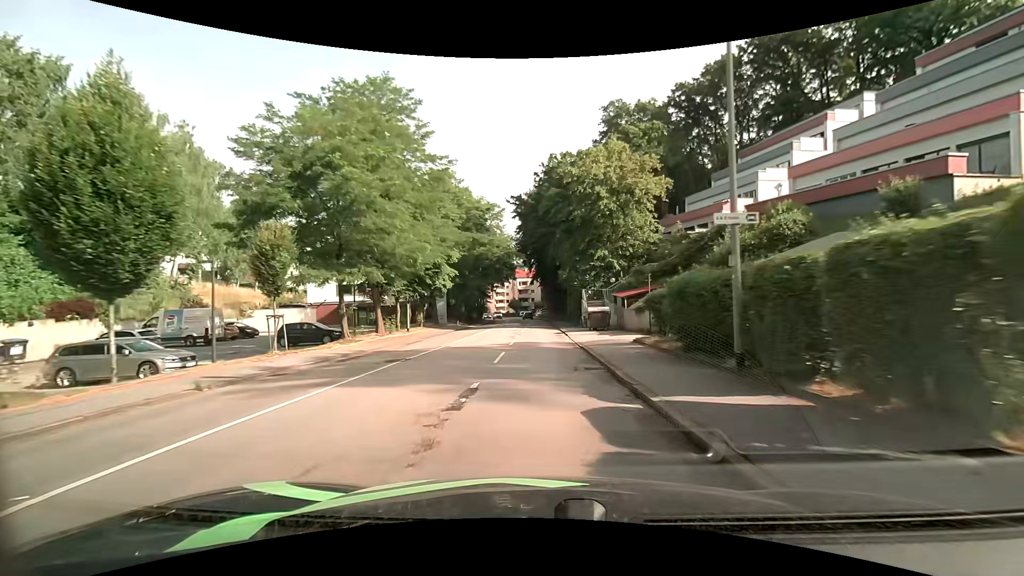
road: tertiary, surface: asphalt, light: Day
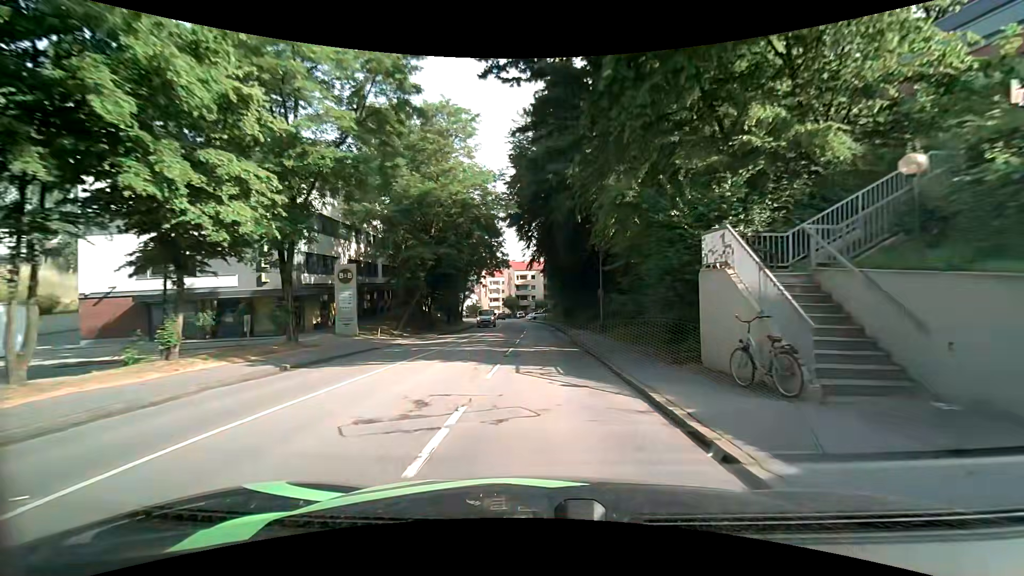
(0.0, +30.1) m; 0°
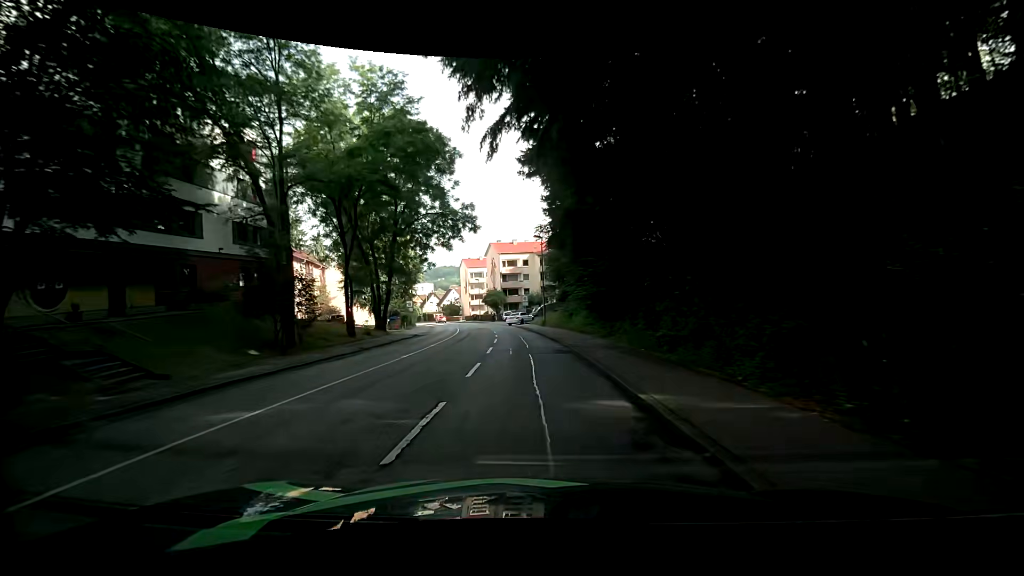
(+0.2, +36.3) m; +1°
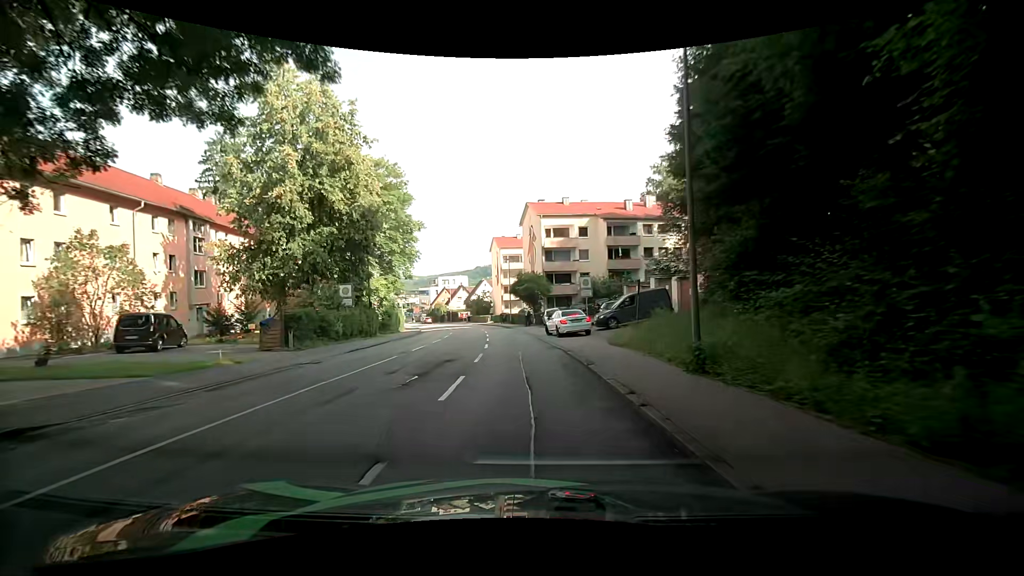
(-1.5, +34.4) m; -5°
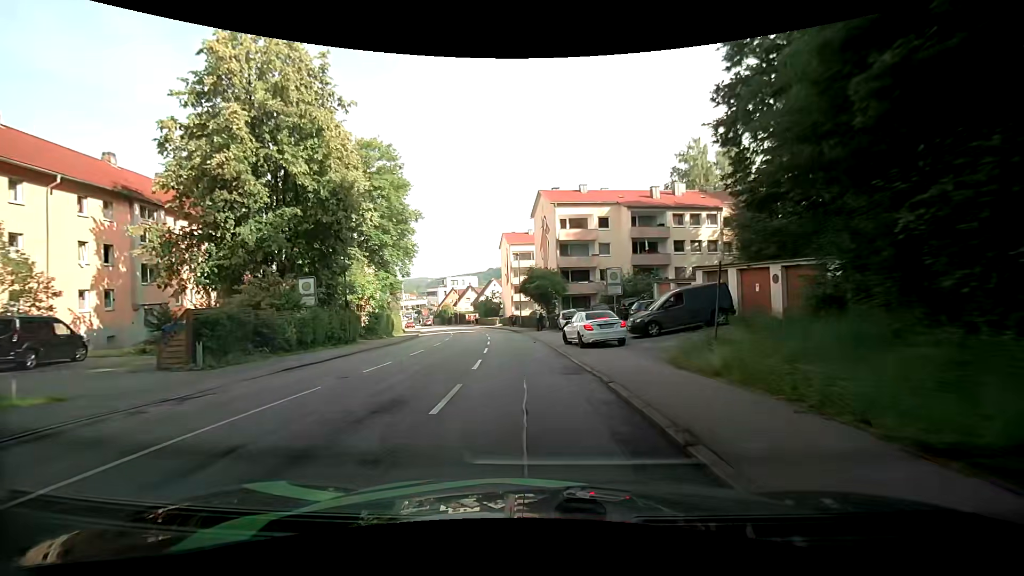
(-0.2, +7.1) m; -3°
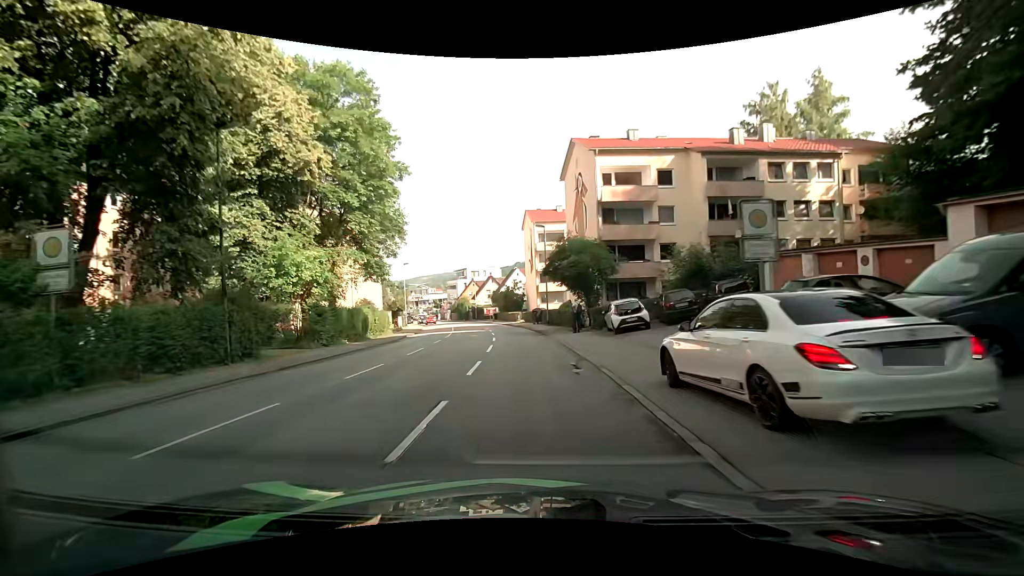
(-0.2, +14.4) m; -2°
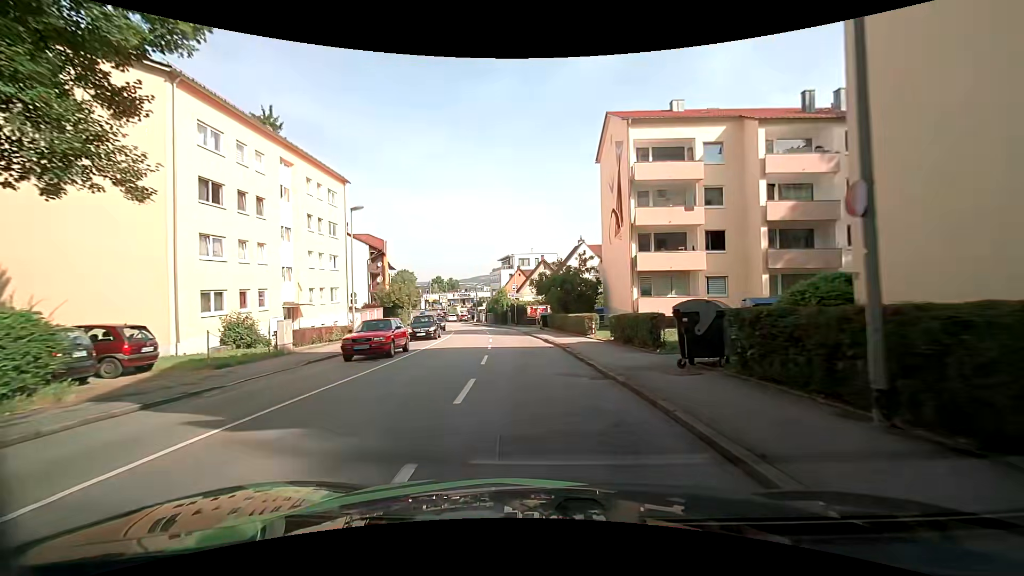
(-2.4, +34.1) m; -8°
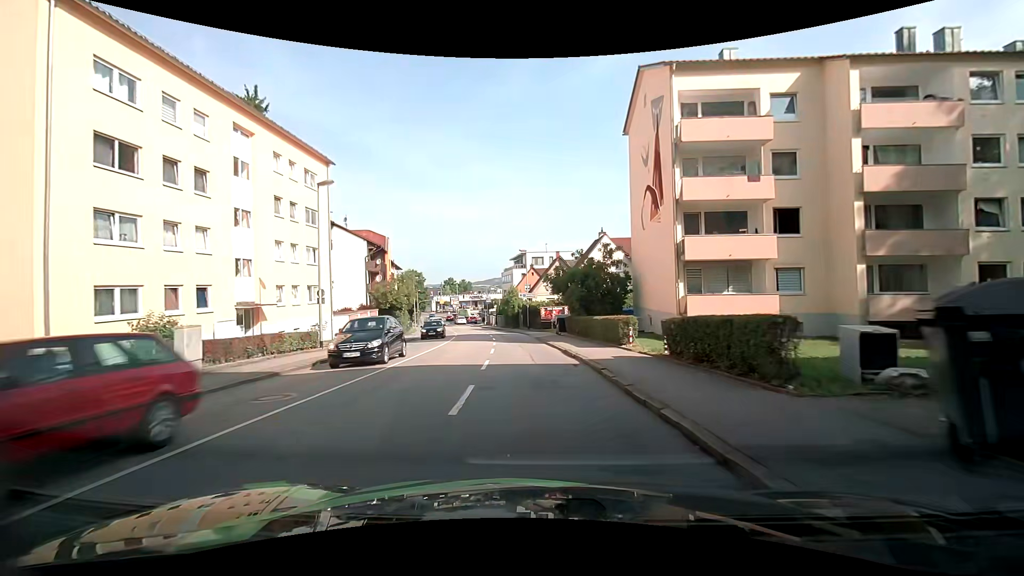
(0.0, +6.7) m; -1°
(0, +10) (-1, +20) (-2, +30) (-3, +40) (-4, +50) (-6, +60) (-8, +69) (-11, +79) (-12, +89) (-13, +99) m
